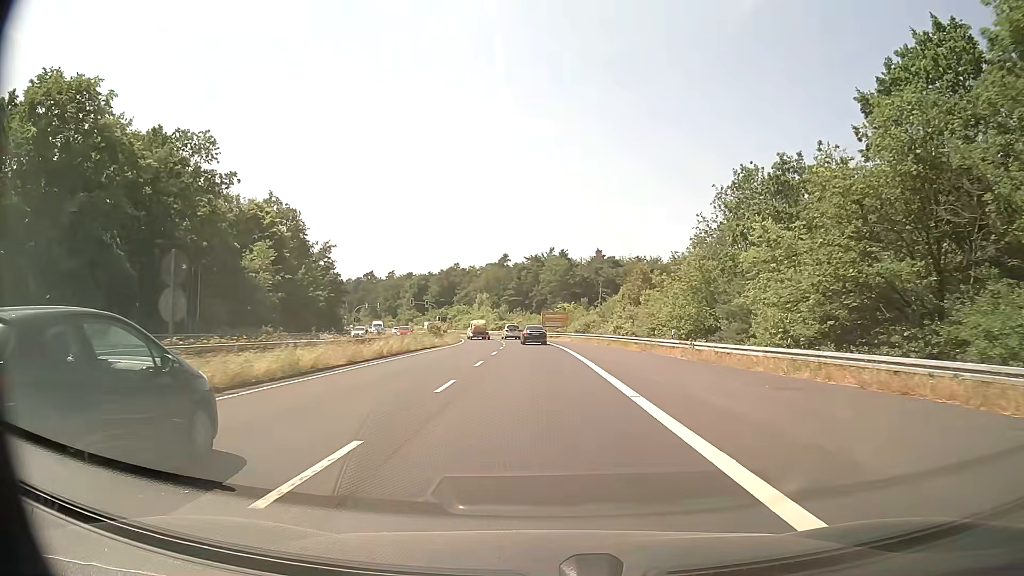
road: secondary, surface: asphalt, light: Day
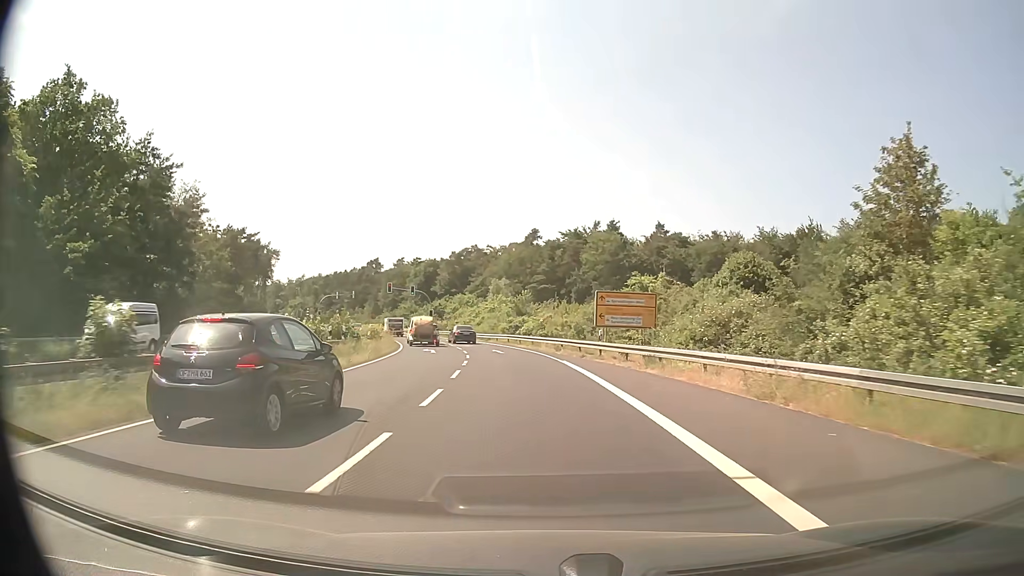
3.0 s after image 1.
(-0.7, +47.6) m; -3°
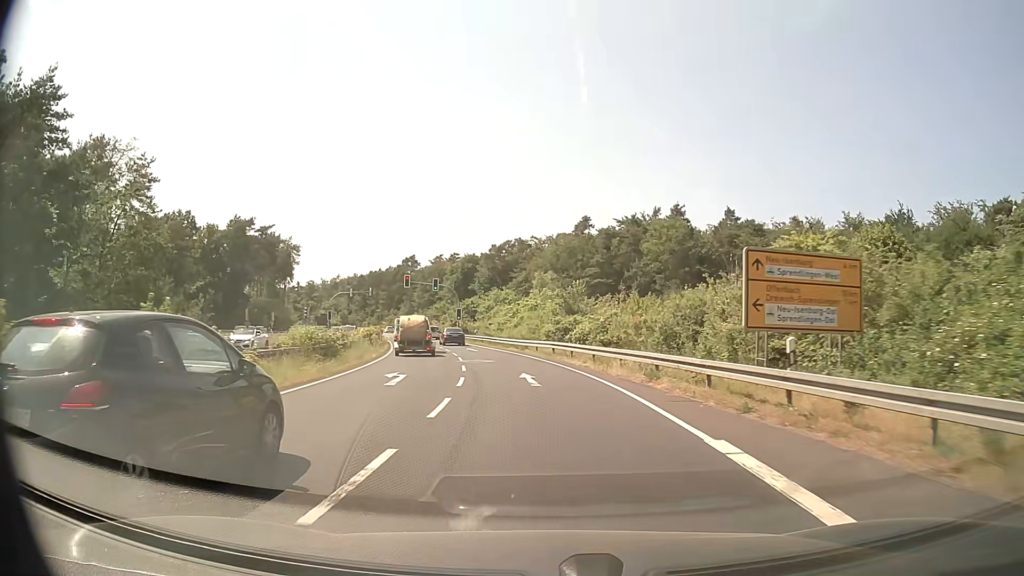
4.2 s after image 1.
(-0.7, +18.8) m; -4°
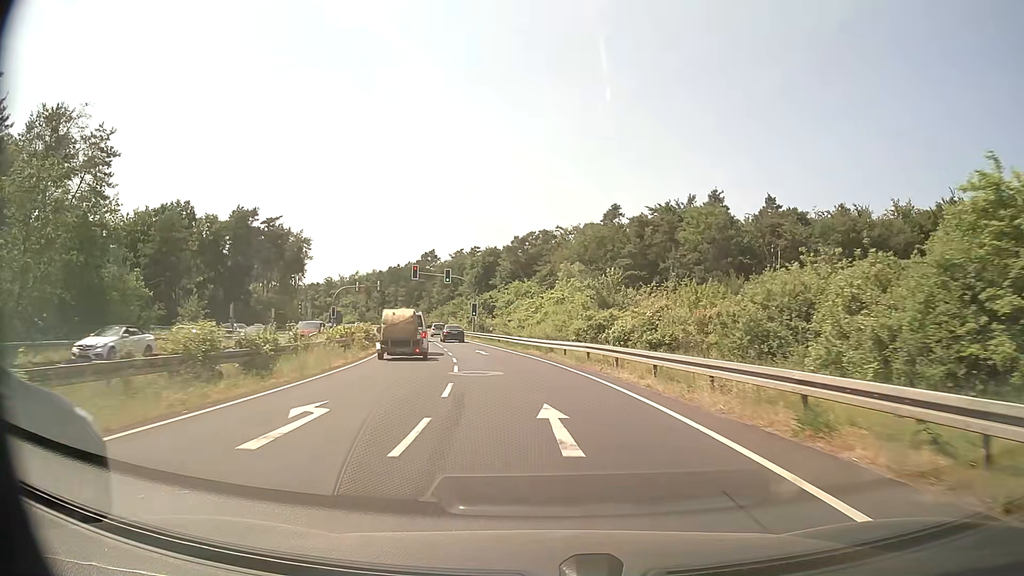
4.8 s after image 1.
(-0.1, +9.4) m; -2°
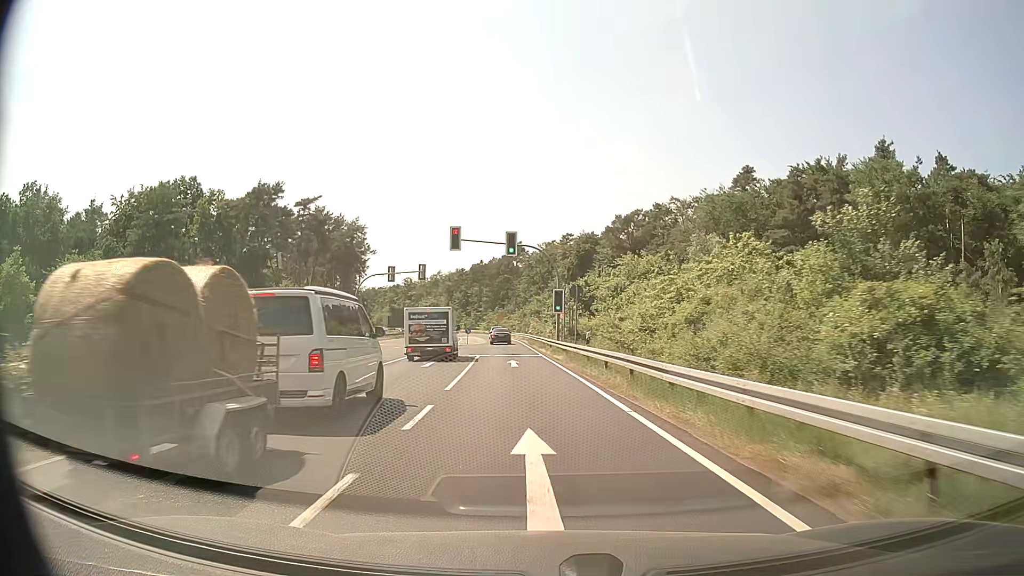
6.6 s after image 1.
(-1.9, +28.1) m; -8°
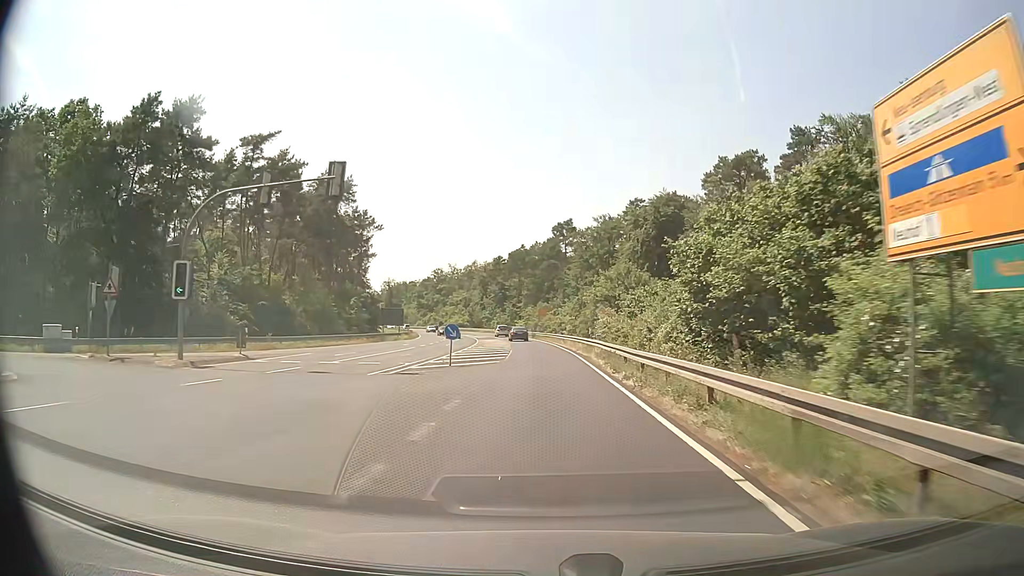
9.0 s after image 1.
(-1.8, +37.5) m; -4°
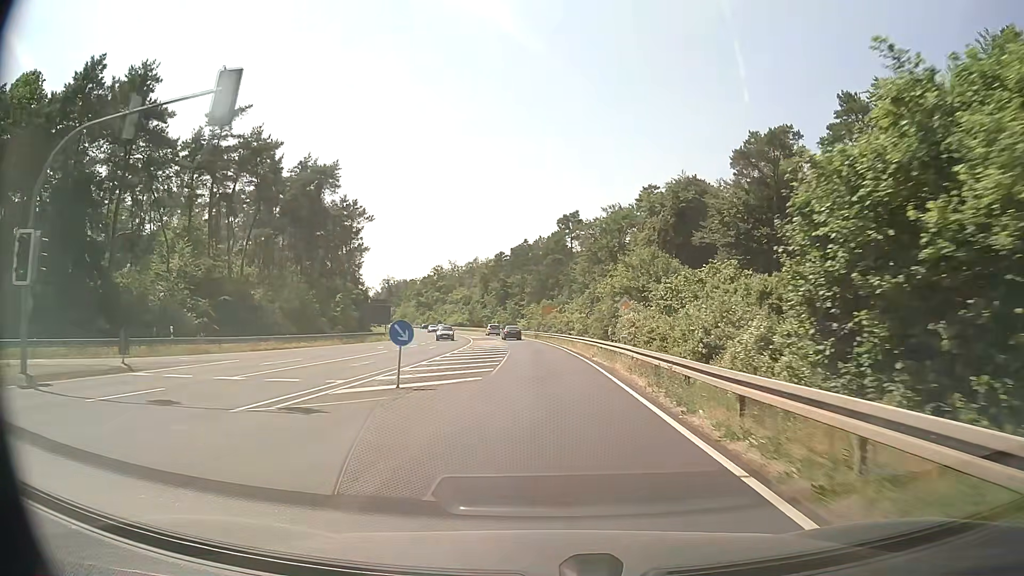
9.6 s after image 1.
(+0.1, +9.4) m; -1°
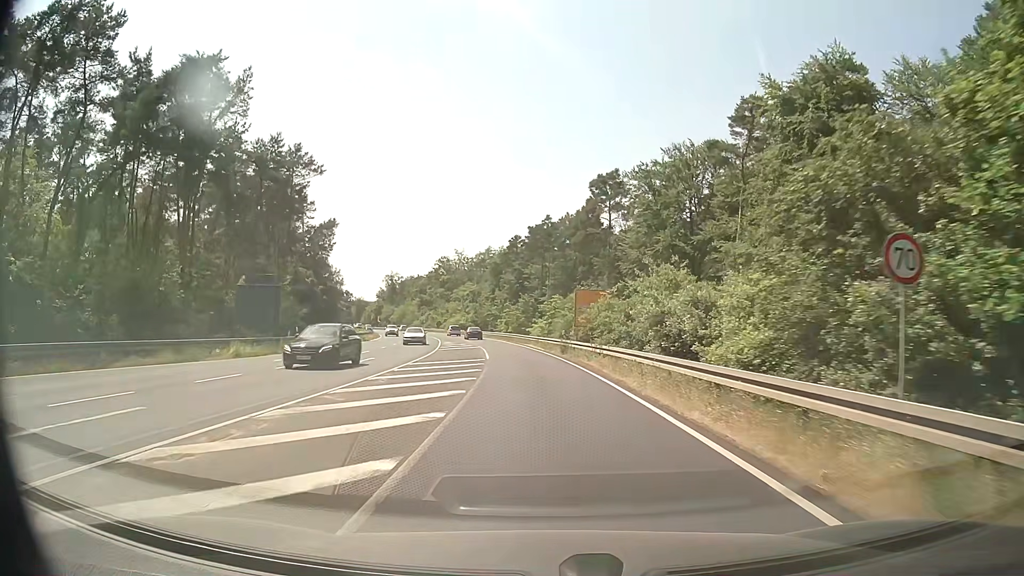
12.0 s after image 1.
(-0.3, +37.5) m; -1°
(0, +10) (0, +20) (-1, +30) (-2, +40) (-3, +50) (-5, +60) (-7, +69) (-10, +79) (-12, +89) (-15, +98) m
